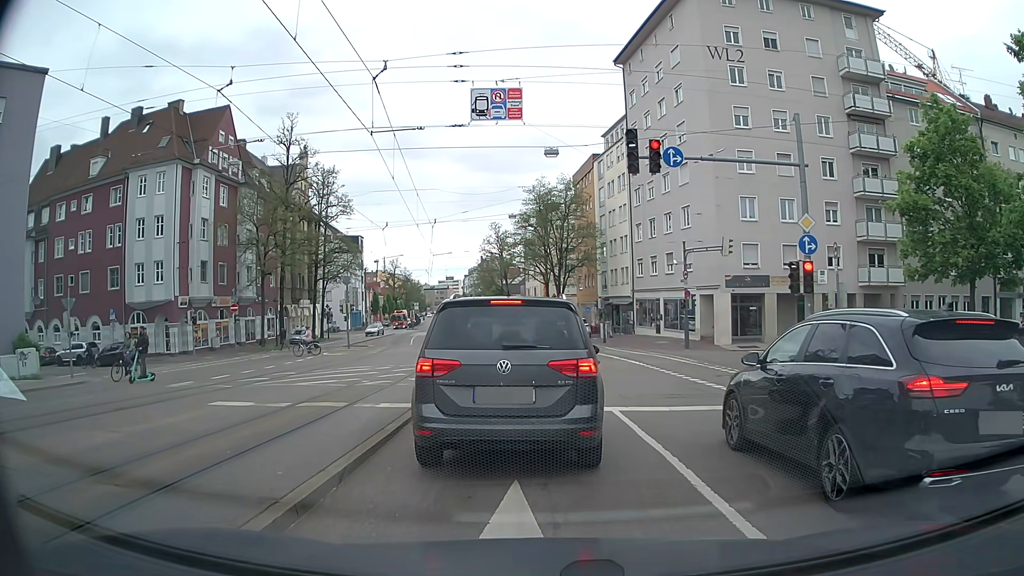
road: tertiary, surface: asphalt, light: Day
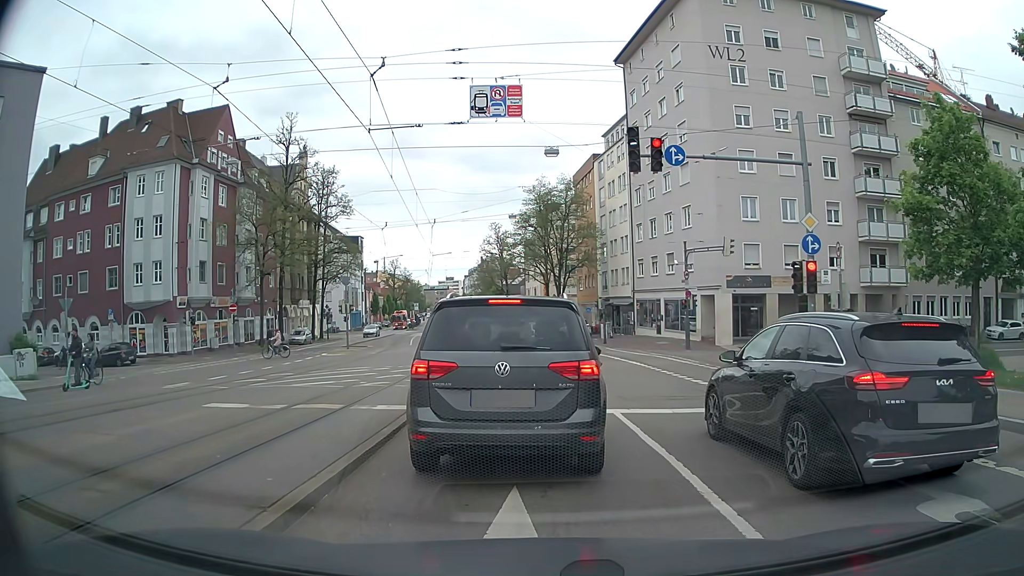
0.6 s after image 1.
(0.0, +0.2) m; 0°
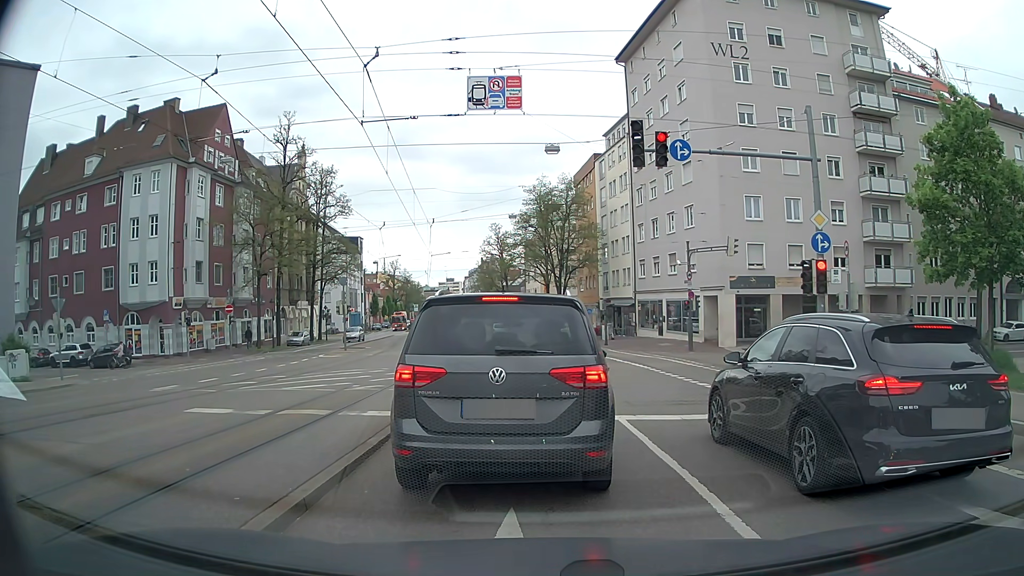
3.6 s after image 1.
(0.0, +0.7) m; 0°
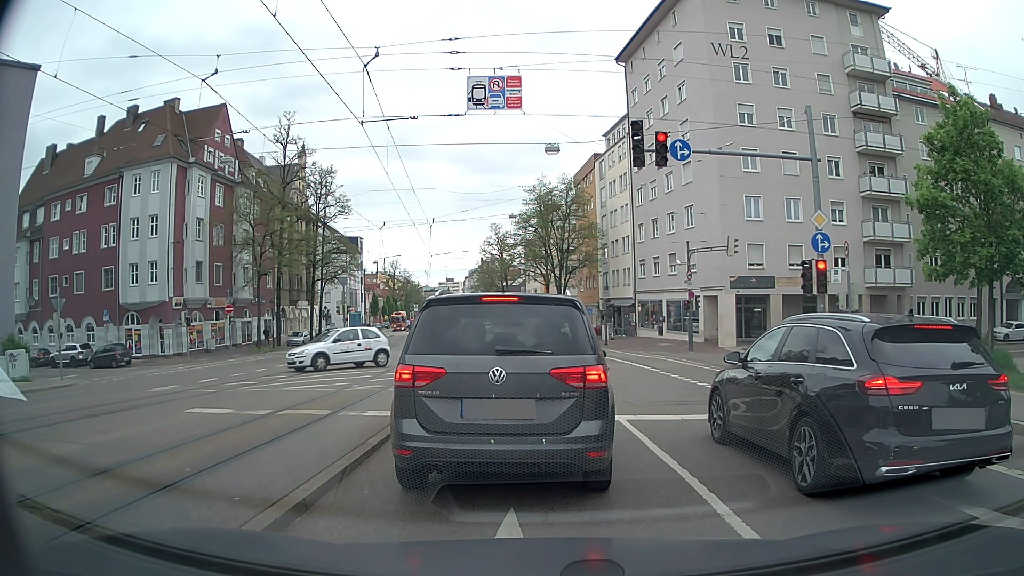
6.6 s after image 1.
(0.0, +0.1) m; 0°
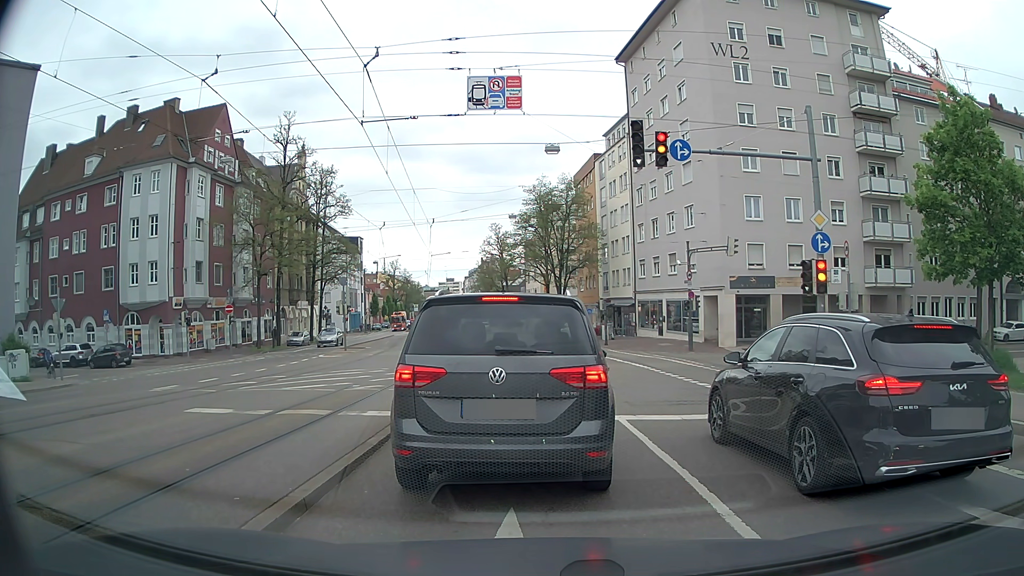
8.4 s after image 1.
(0.0, 0.0) m; 0°
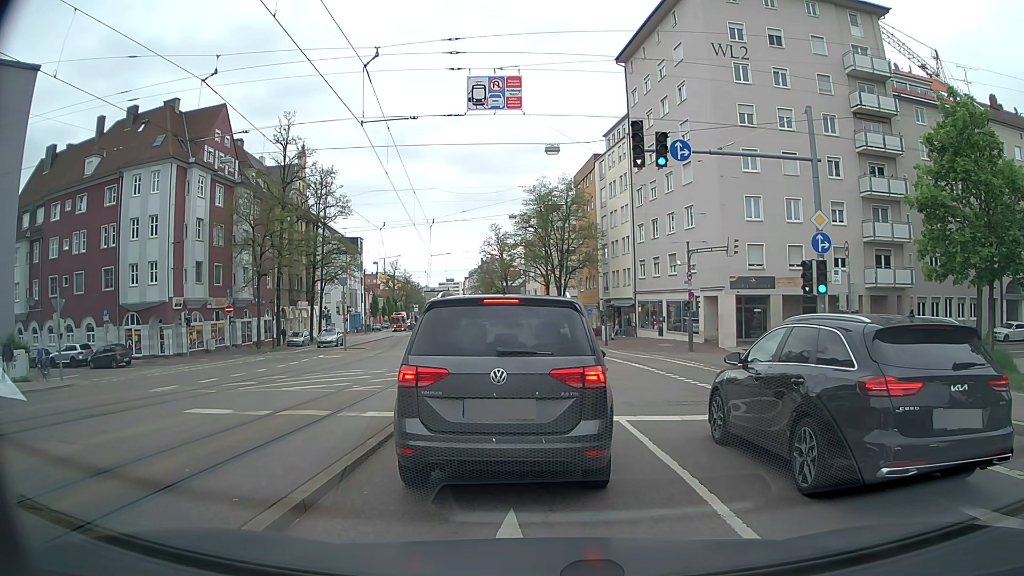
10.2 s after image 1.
(0.0, 0.0) m; 0°
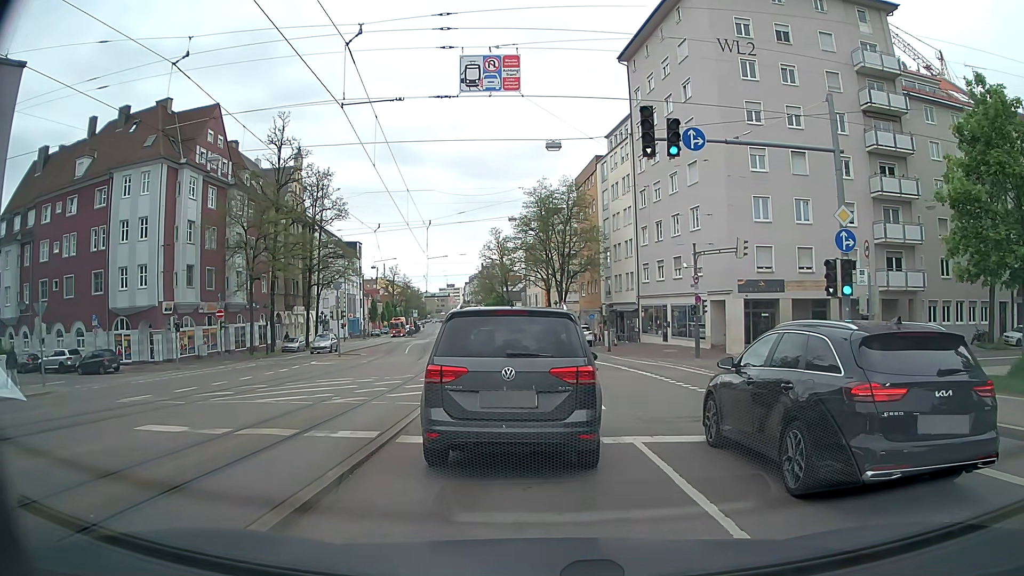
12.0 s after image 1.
(0.0, +1.7) m; 0°
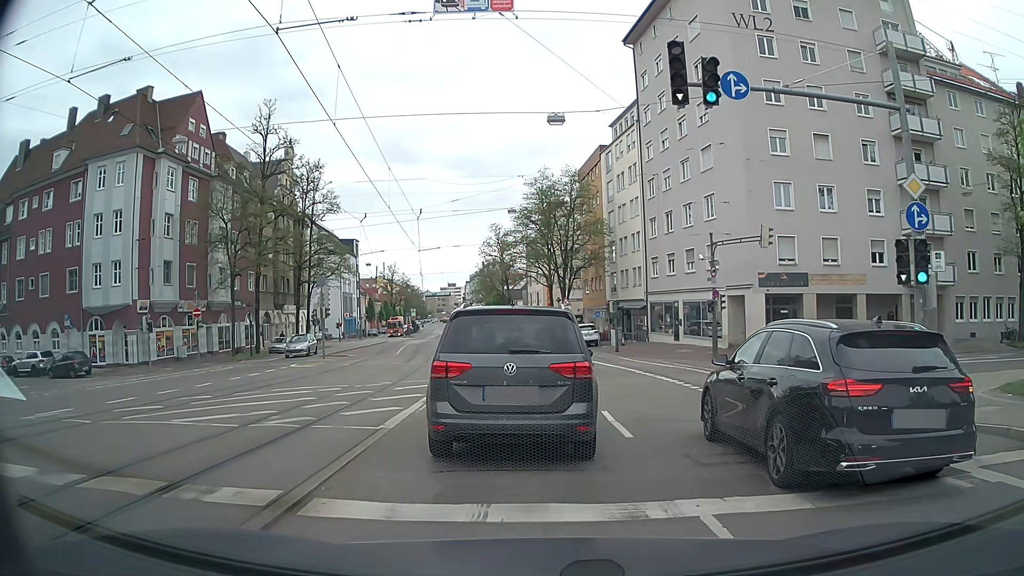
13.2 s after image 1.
(+0.1, +3.7) m; +1°
(0, +10) (0, +20) (-1, +30) (-1, +40) (-2, +50) (-4, +60) (-5, +70) (-6, +80) (-7, +90) (-8, +100) m
